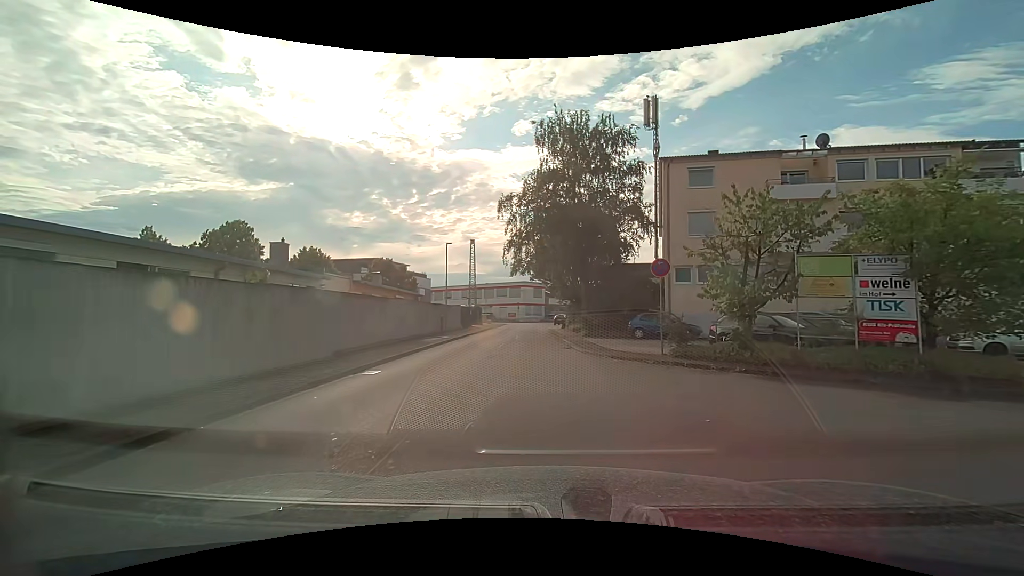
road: unclassified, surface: asphalt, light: Day
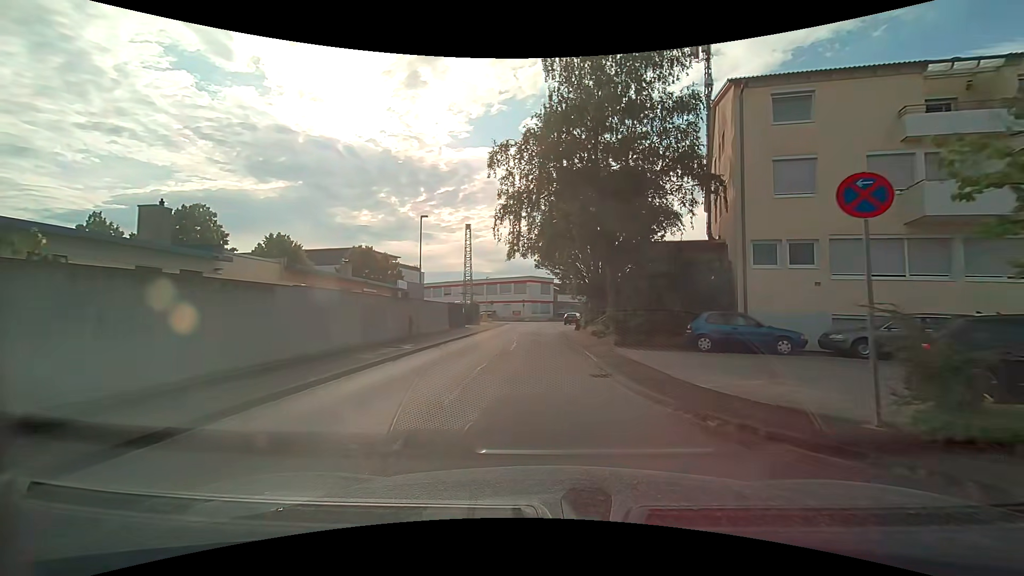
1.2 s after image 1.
(0.0, +9.9) m; -1°
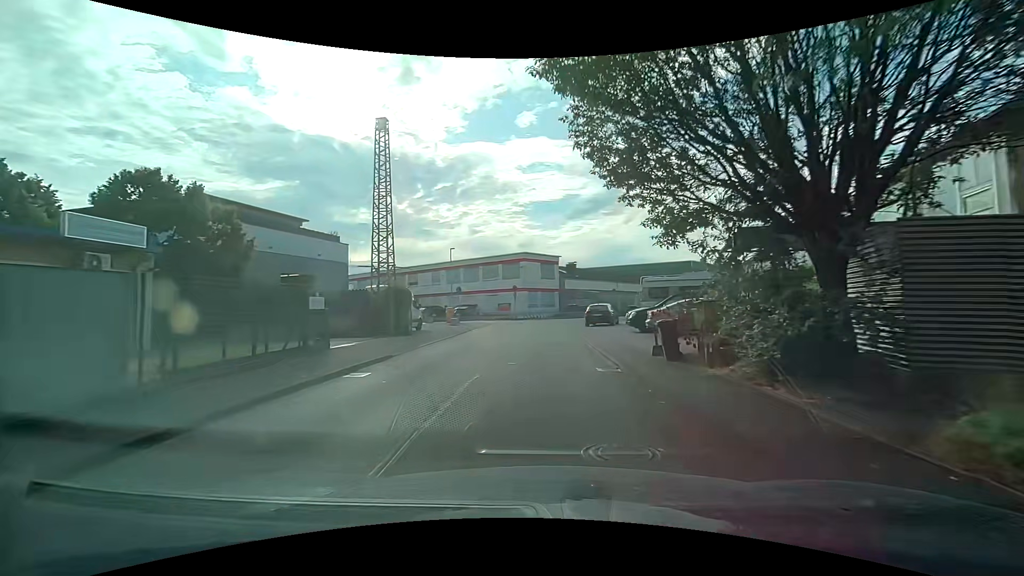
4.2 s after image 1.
(-0.2, +28.2) m; 0°
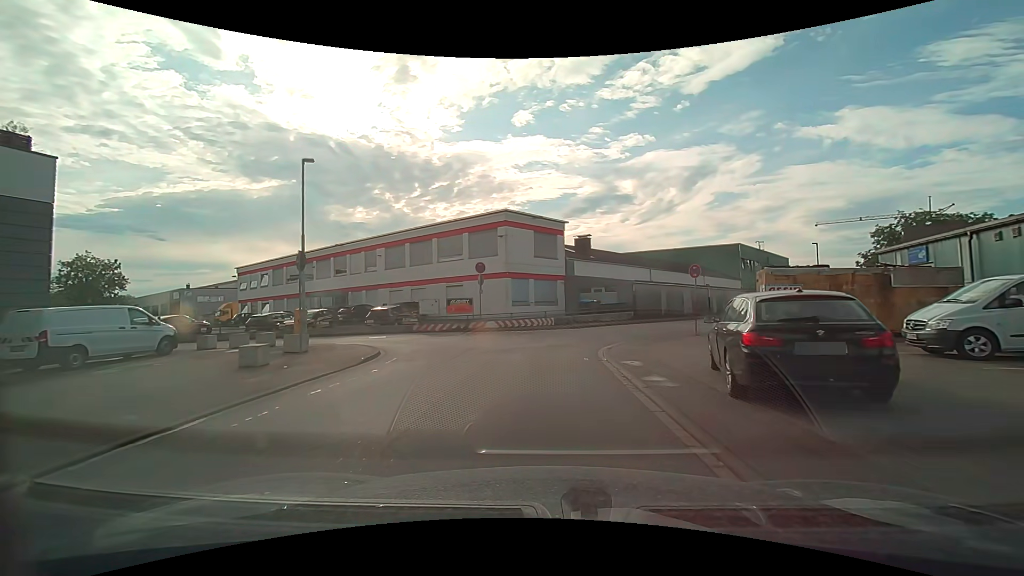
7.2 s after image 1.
(0.0, +25.8) m; 0°
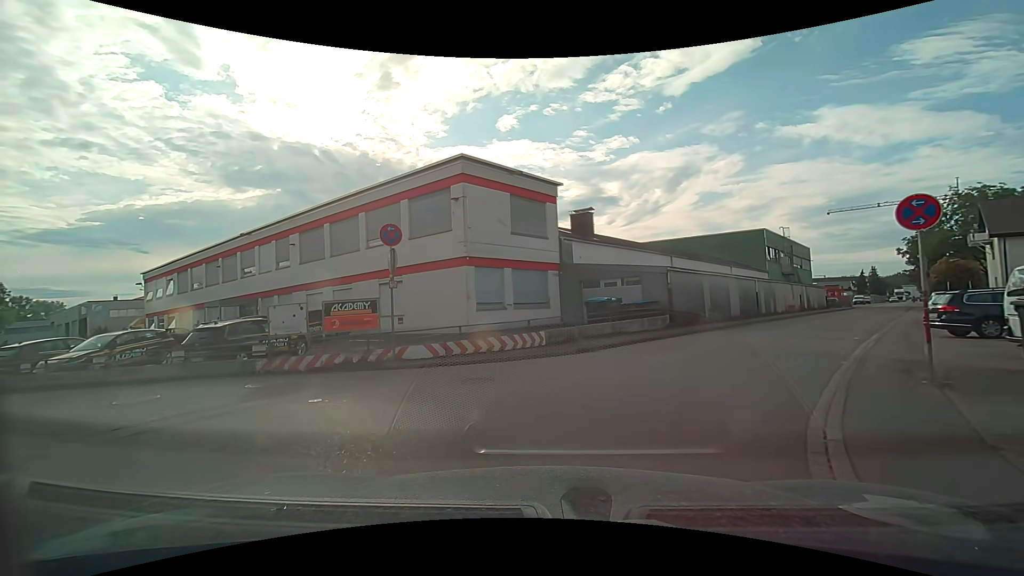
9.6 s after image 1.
(+0.2, +12.9) m; +1°
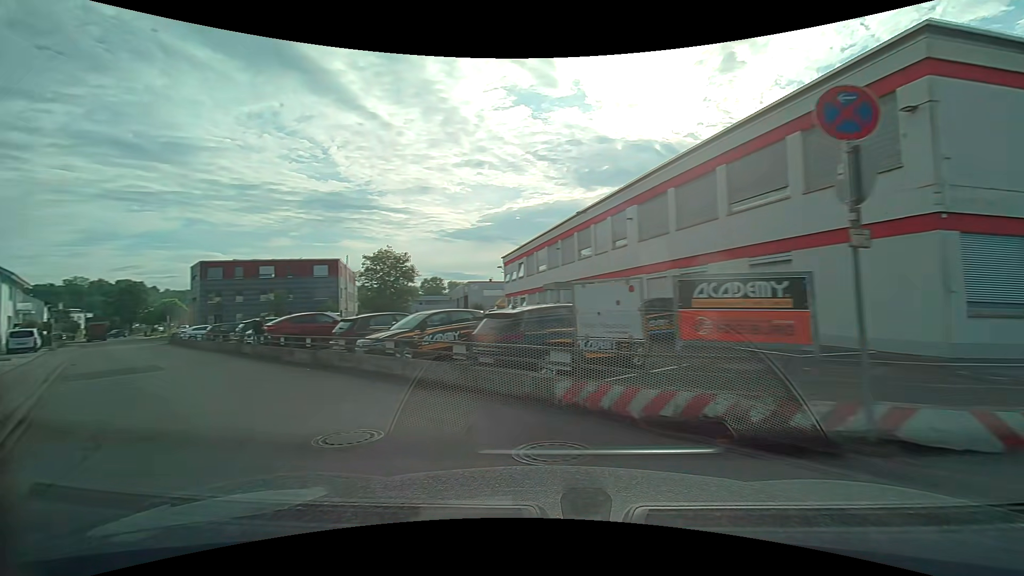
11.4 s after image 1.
(-2.0, +7.1) m; -40°
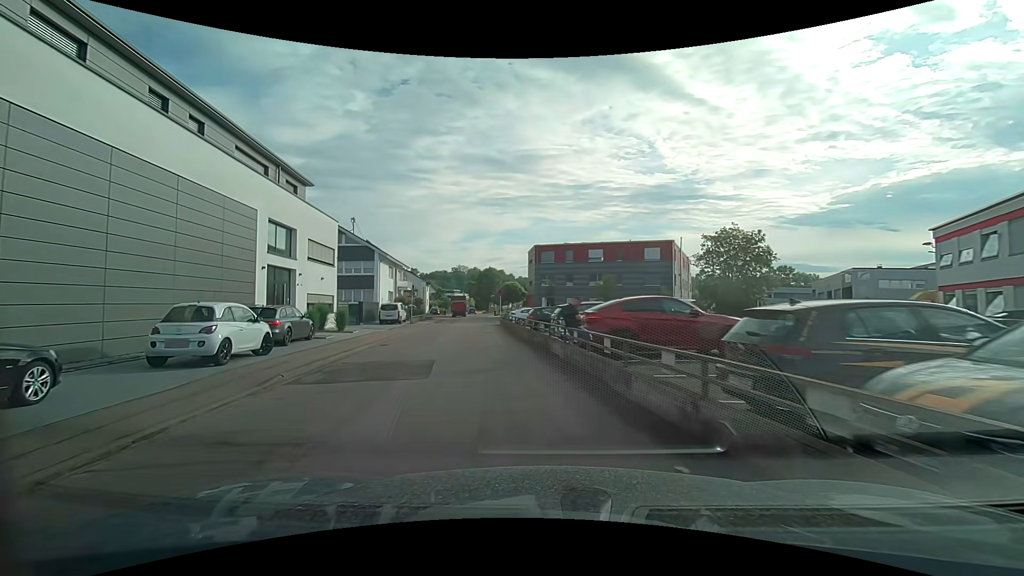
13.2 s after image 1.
(-3.5, +9.8) m; -35°
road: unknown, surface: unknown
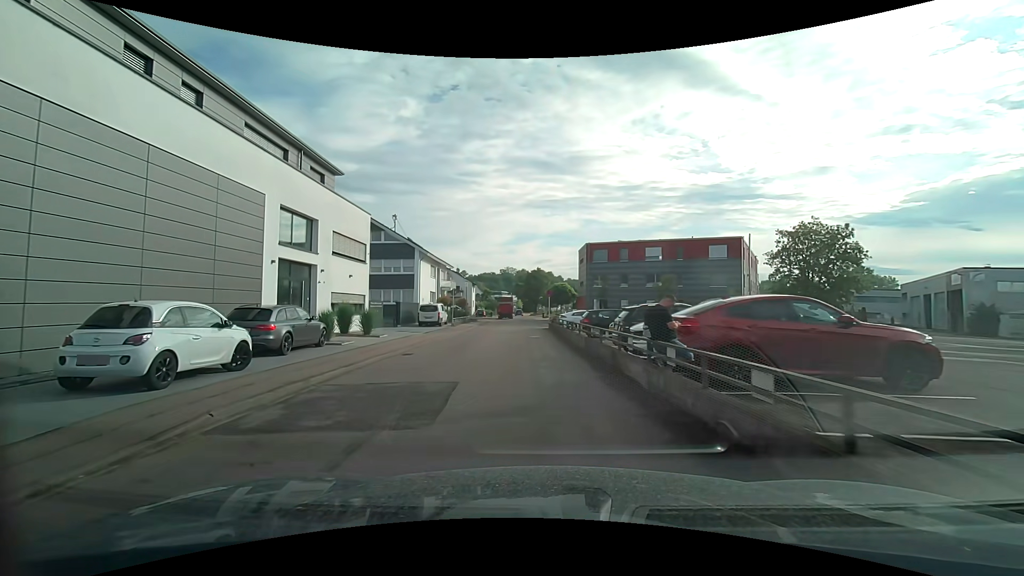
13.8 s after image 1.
(-0.2, +4.0) m; -4°
